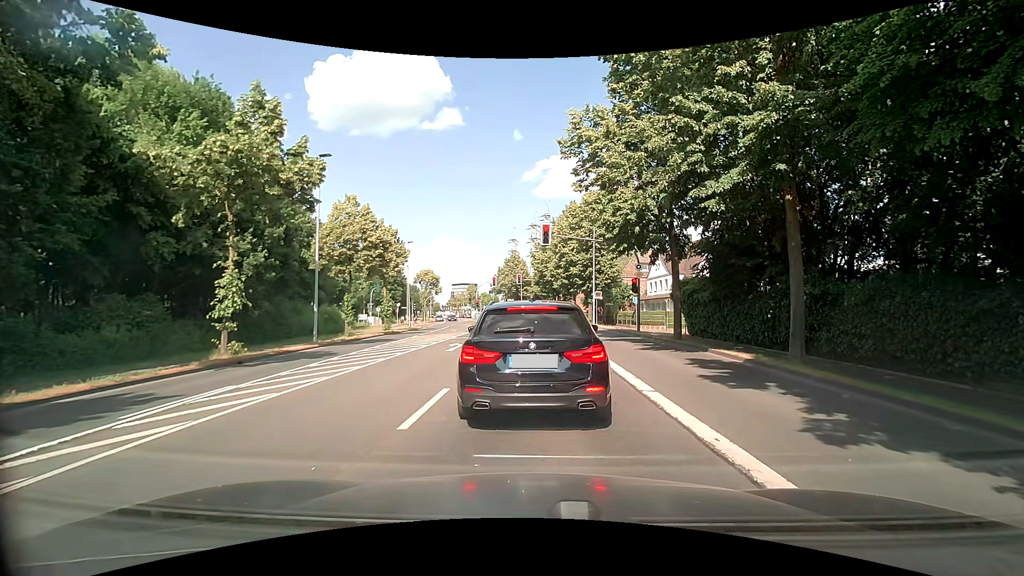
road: secondary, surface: asphalt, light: Day
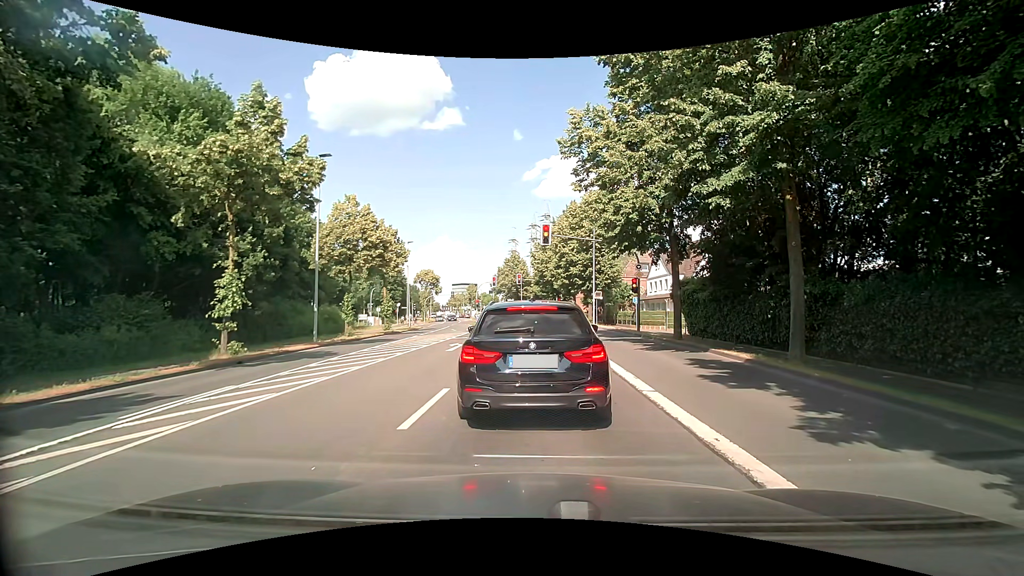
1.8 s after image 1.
(0.0, 0.0) m; 0°
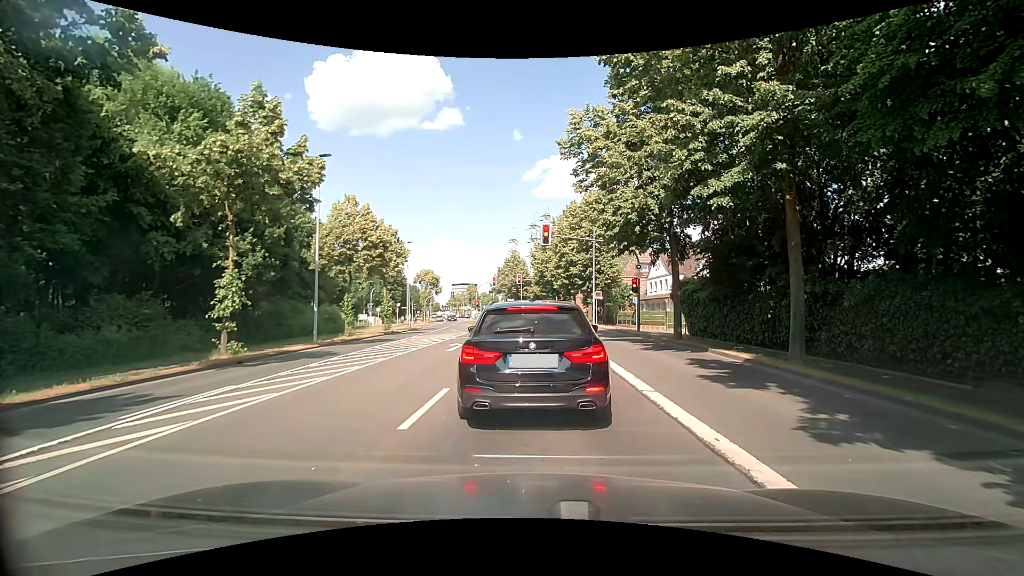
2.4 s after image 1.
(0.0, 0.0) m; 0°
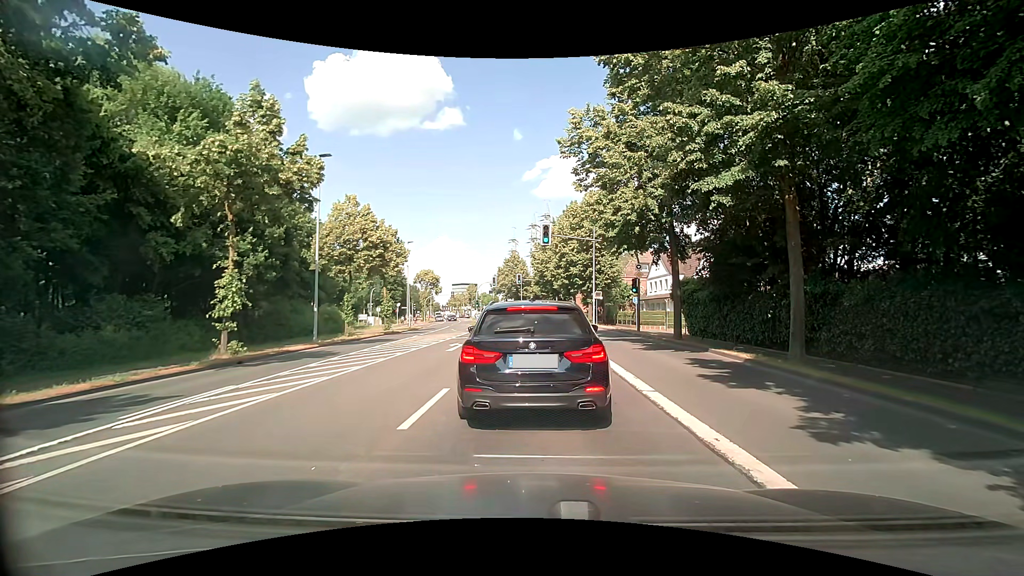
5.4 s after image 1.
(0.0, 0.0) m; 0°
